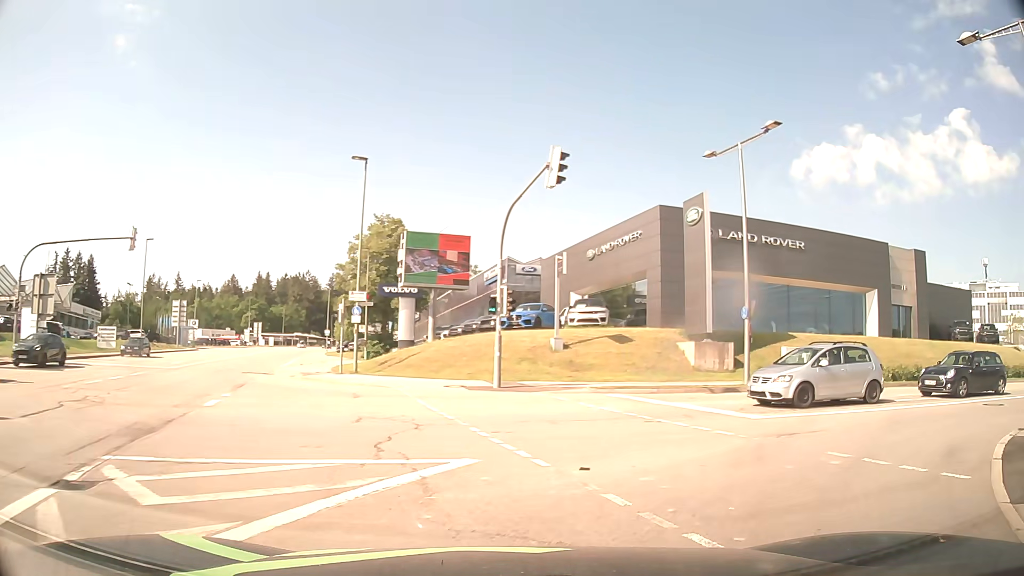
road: tertiary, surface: asphalt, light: Day
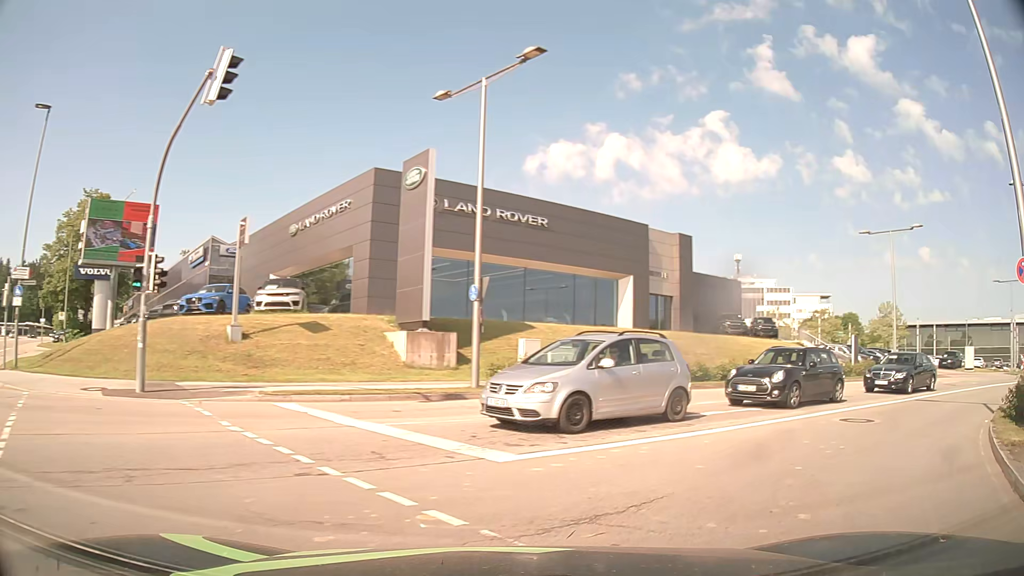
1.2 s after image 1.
(+1.2, +6.0) m; +23°
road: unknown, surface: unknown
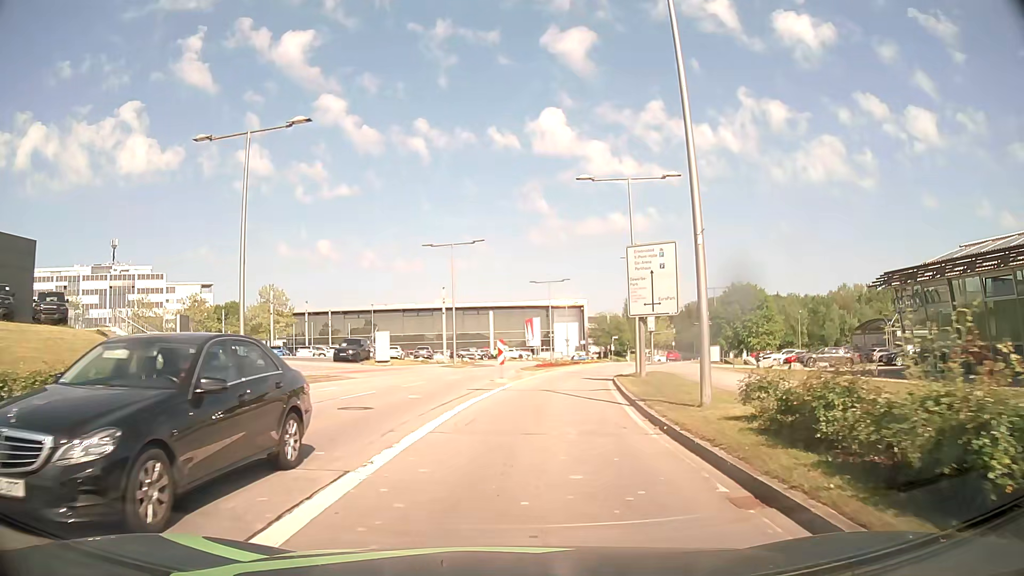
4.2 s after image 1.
(+11.1, +15.8) m; +54°
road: secondary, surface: asphalt
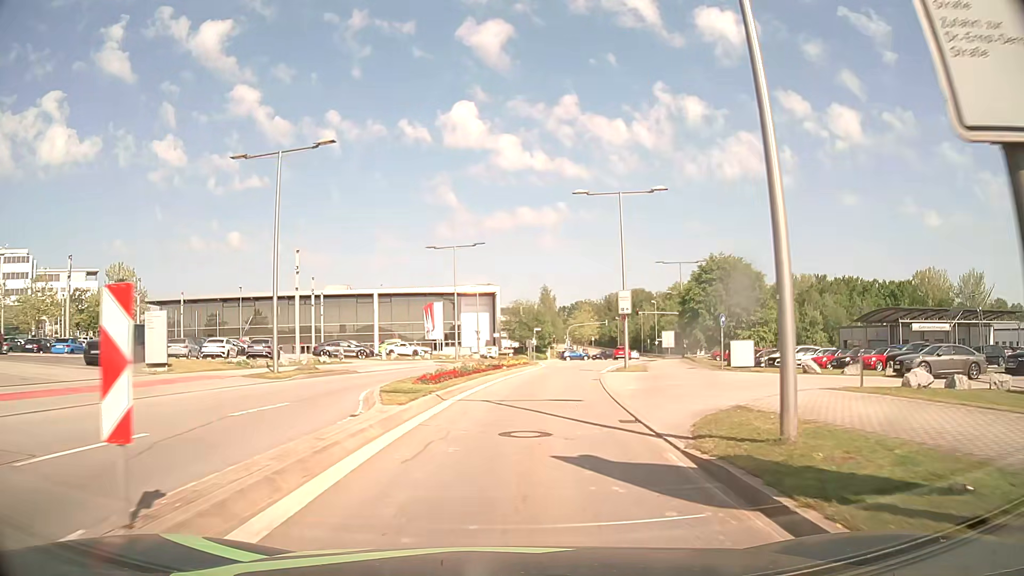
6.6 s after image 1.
(+1.4, +23.6) m; +7°
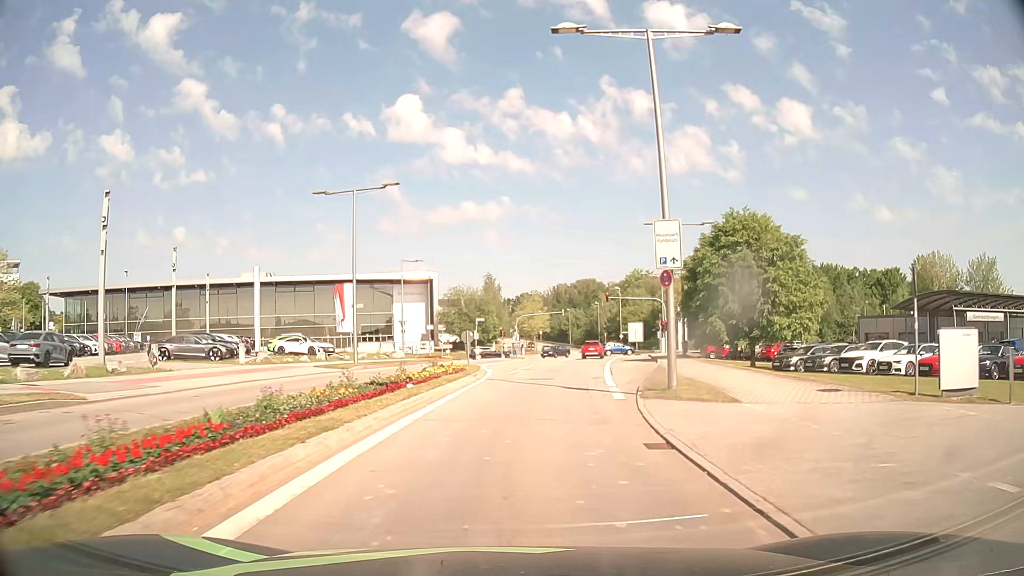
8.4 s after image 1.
(+0.9, +18.4) m; +5°
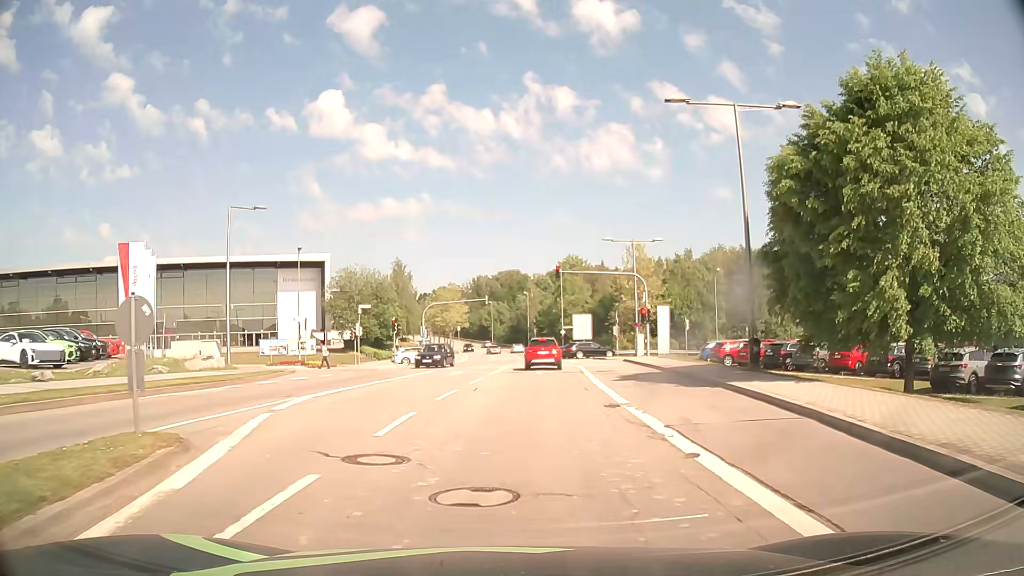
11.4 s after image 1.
(+1.5, +24.5) m; +7°
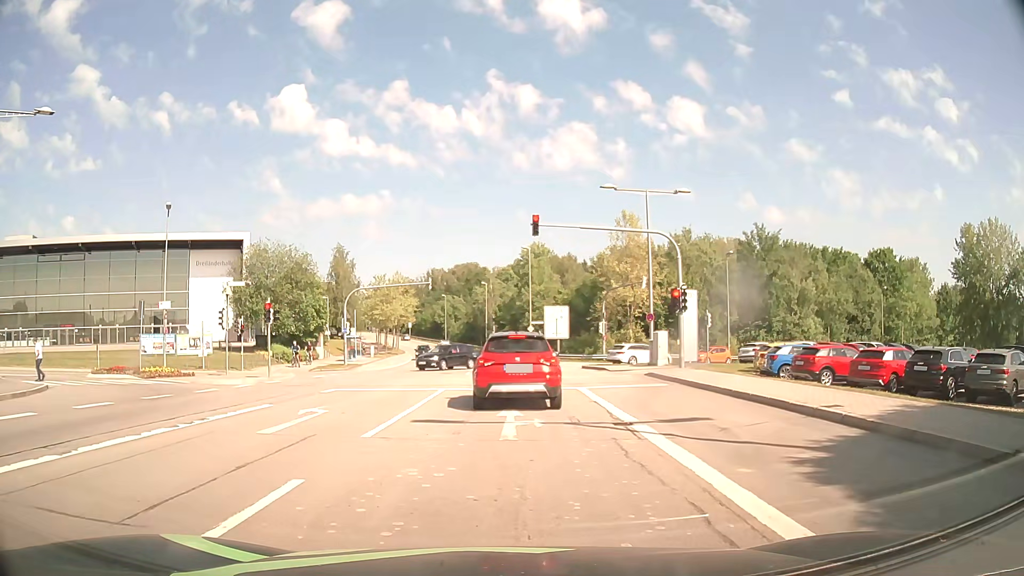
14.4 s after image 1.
(+0.5, +17.7) m; +4°
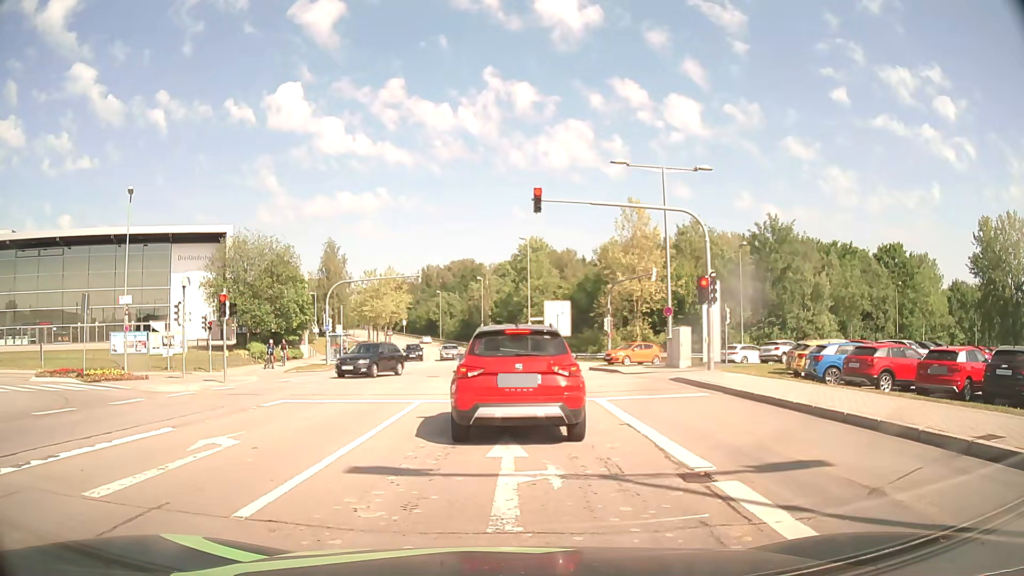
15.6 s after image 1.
(0.0, +4.3) m; 0°
(0, +10) (0, +20) (0, +30) (-1, +40) (-1, +50) (-2, +60) (-3, +70) (-4, +80) (-6, +90) (-8, +100) m
